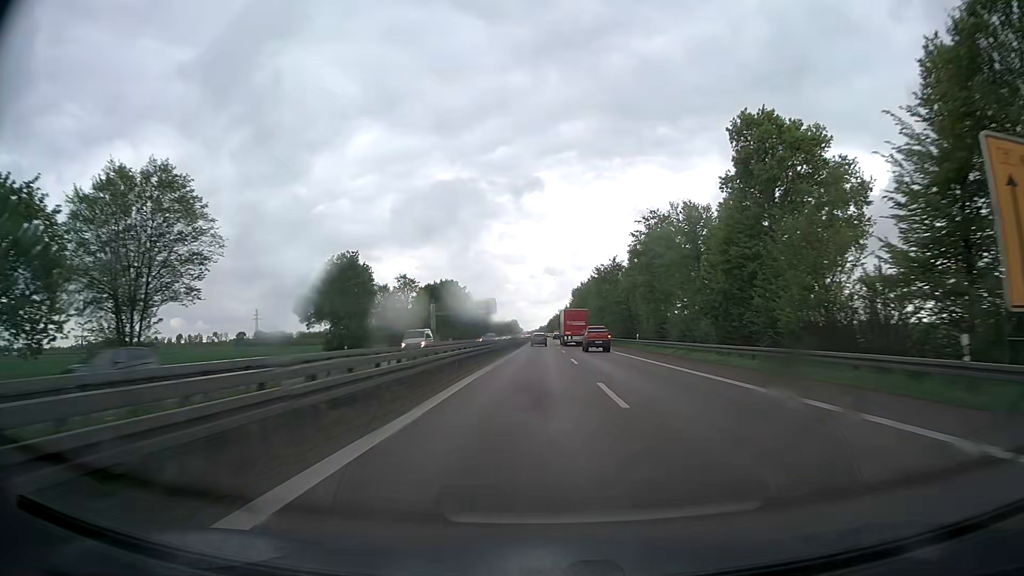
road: trunk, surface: asphalt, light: Day
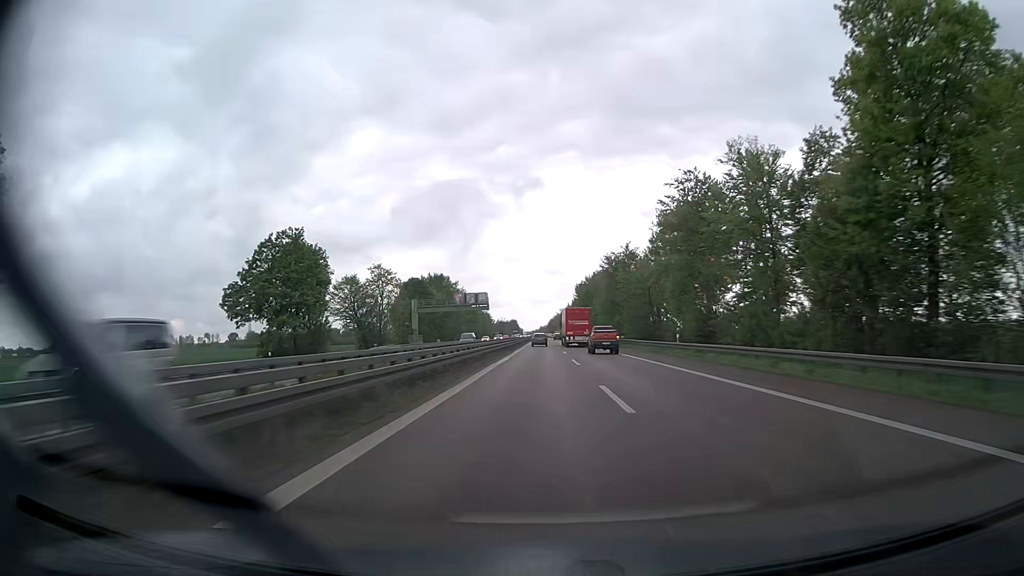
(0.0, +18.6) m; 0°
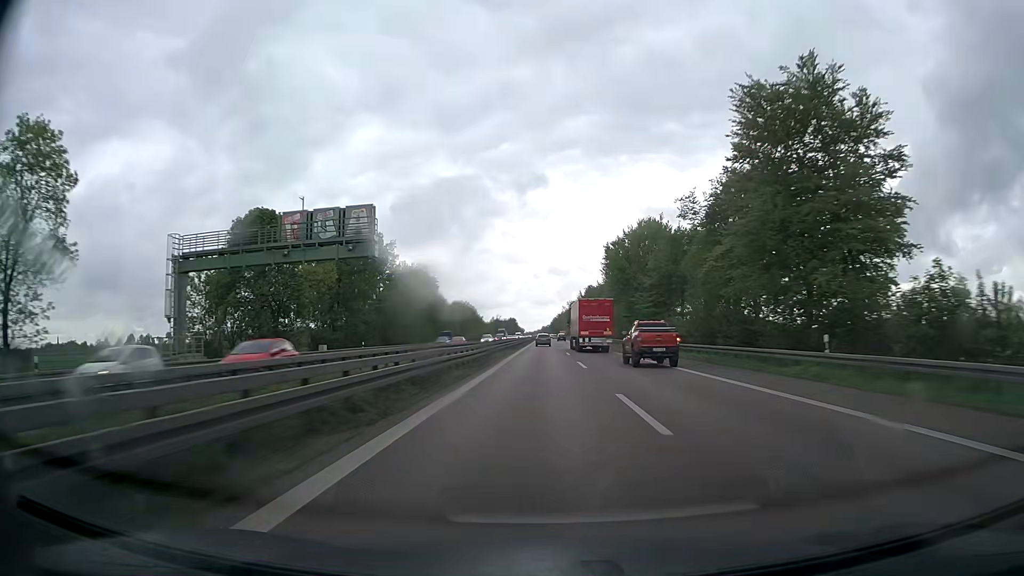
(-0.2, +74.5) m; 0°
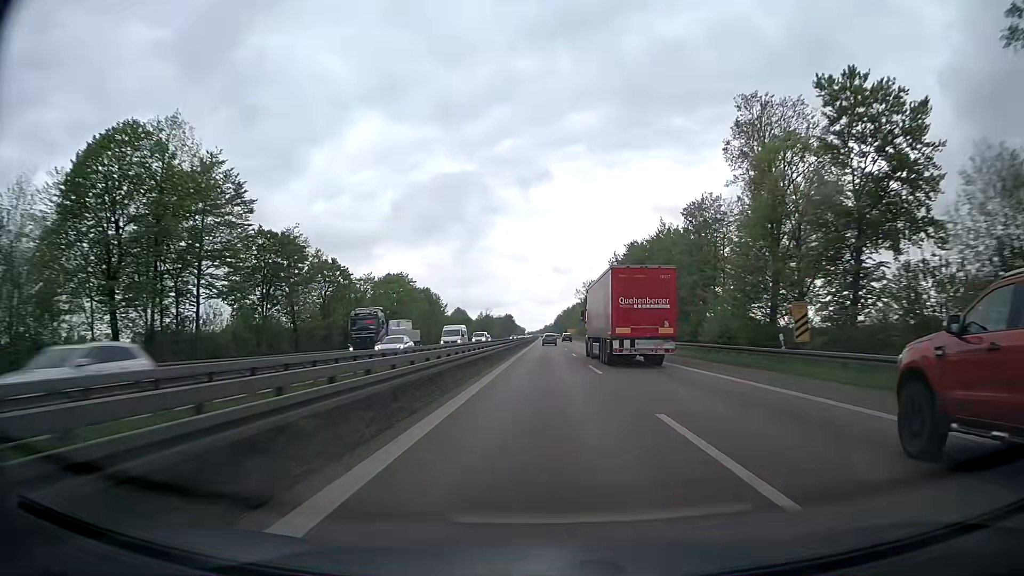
(-0.4, +93.9) m; 0°
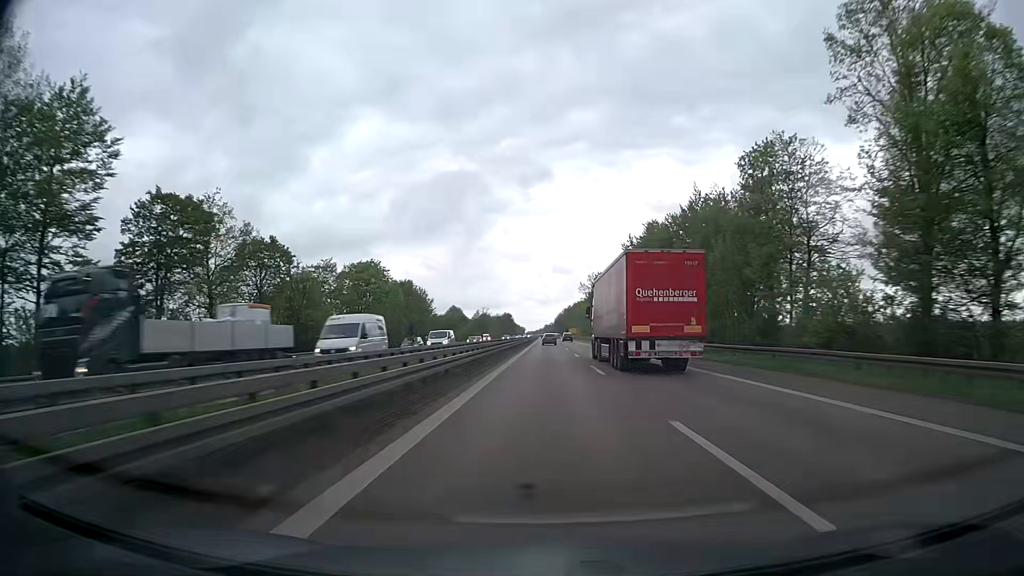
(0.0, +18.9) m; 0°
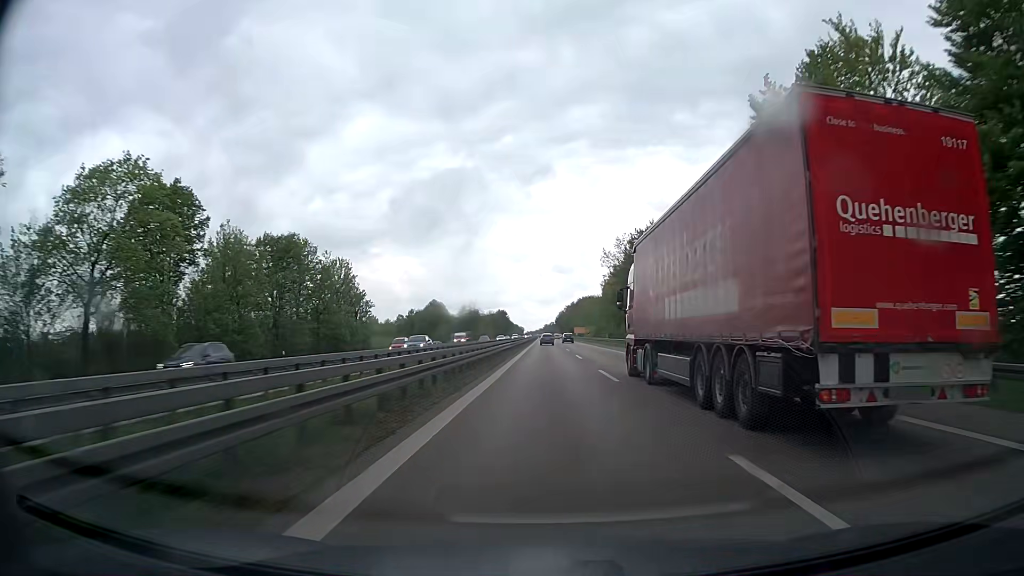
(-0.1, +57.0) m; 0°
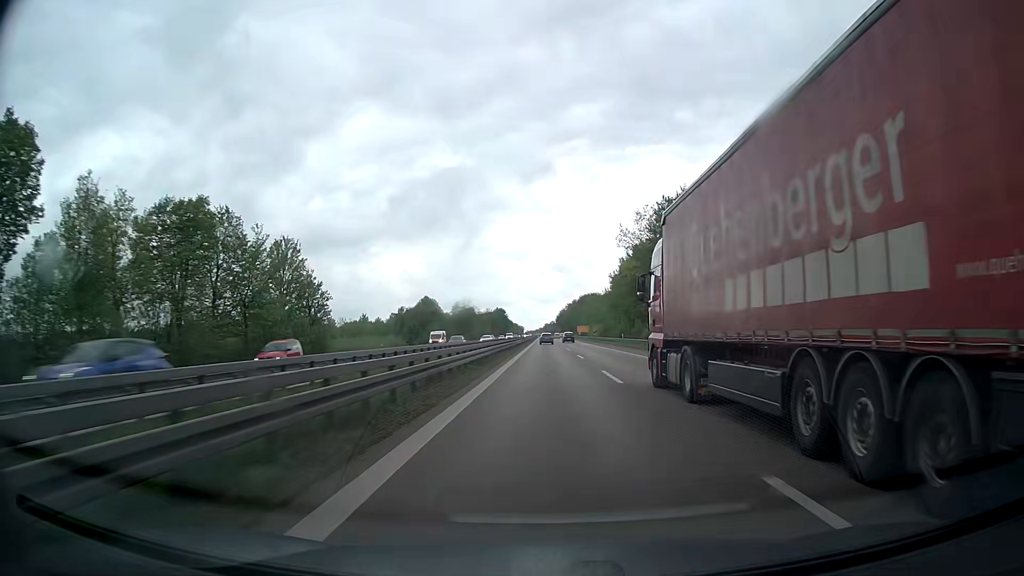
(0.0, +19.1) m; 0°
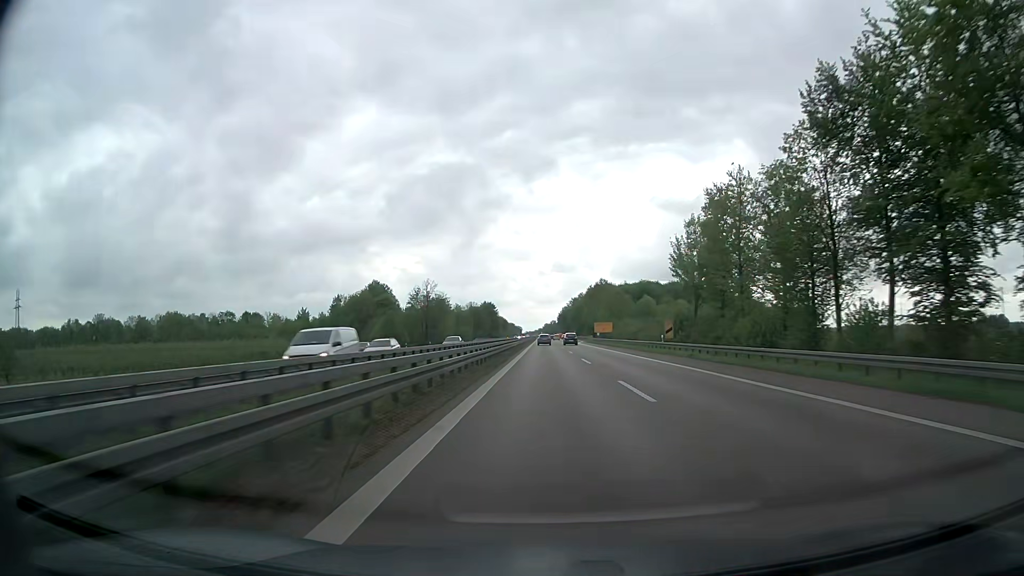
(-0.4, +76.6) m; 0°
(0, +10) (0, +20) (0, +30) (0, +40) (0, +50) (0, +60) (0, +70) (0, +80) (0, +90) (0, +100) m
